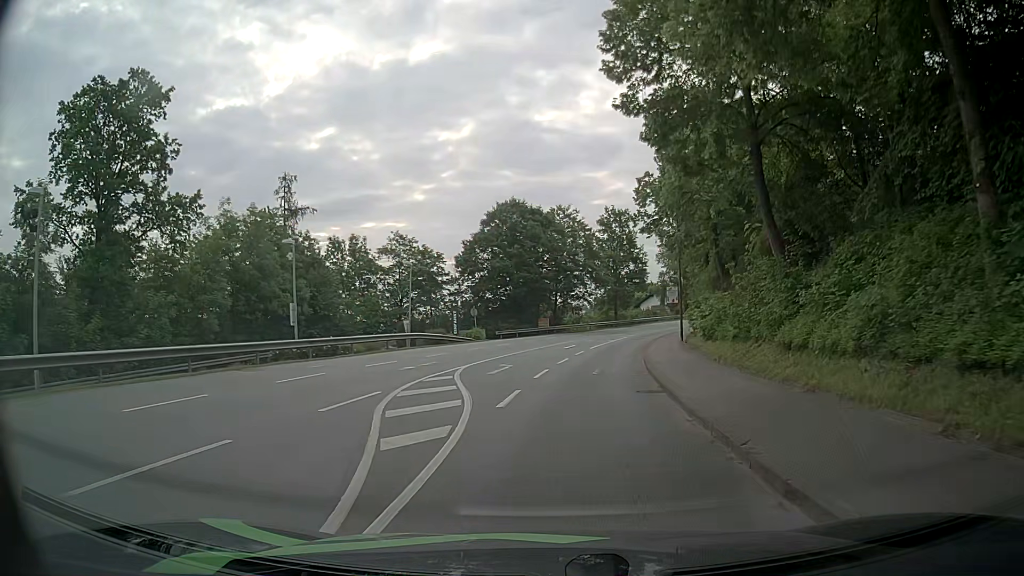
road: tertiary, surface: asphalt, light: Day
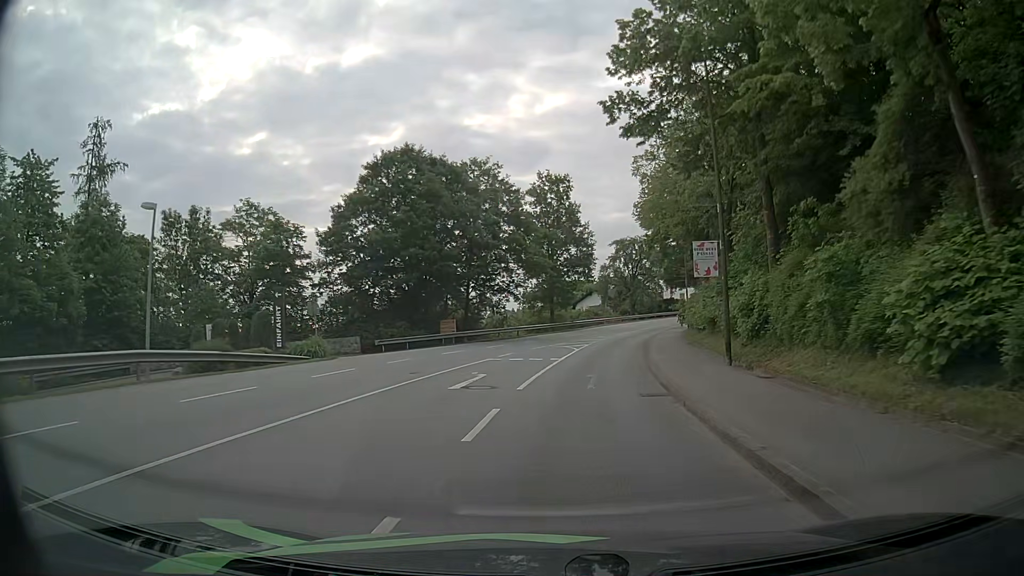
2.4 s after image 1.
(+0.9, +21.6) m; +5°
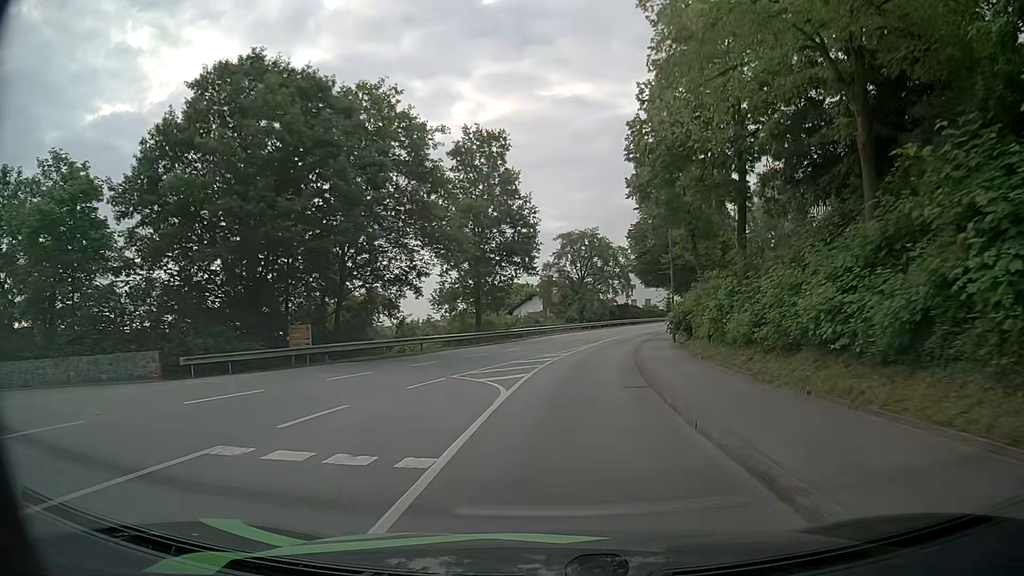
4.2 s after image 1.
(+0.9, +17.3) m; +6°
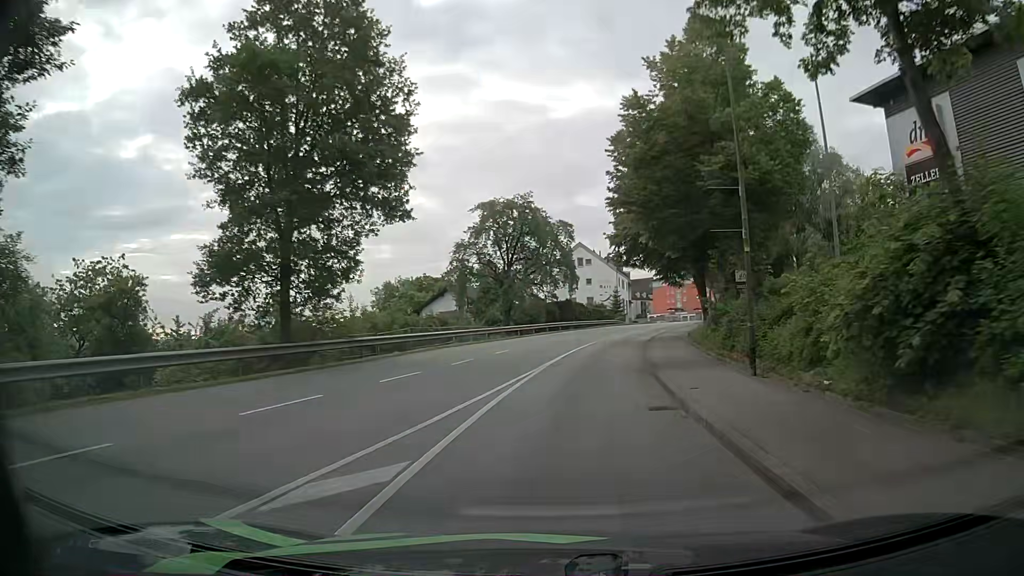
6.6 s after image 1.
(+1.2, +24.5) m; +5°
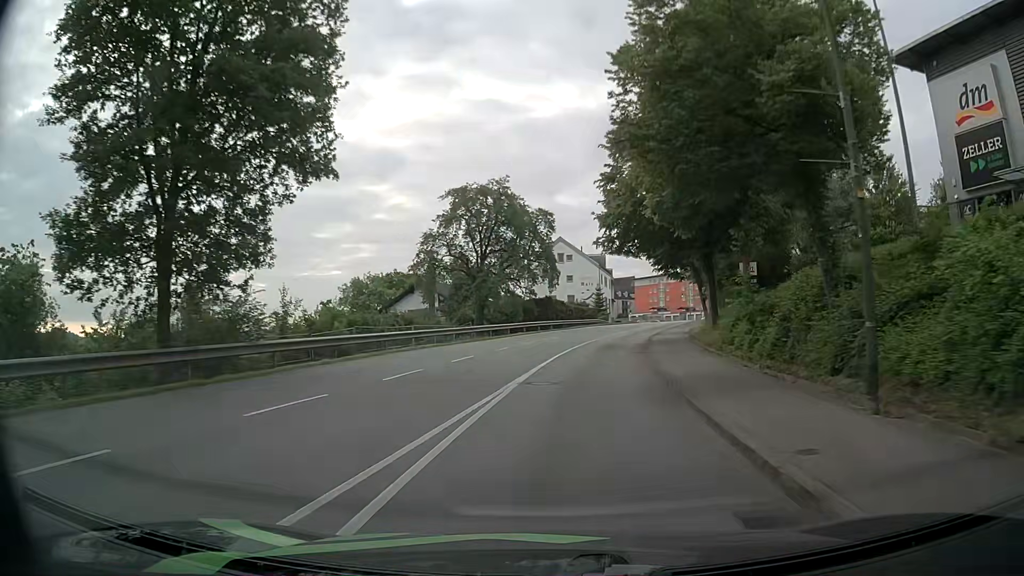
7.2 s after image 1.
(+0.1, +6.3) m; +3°
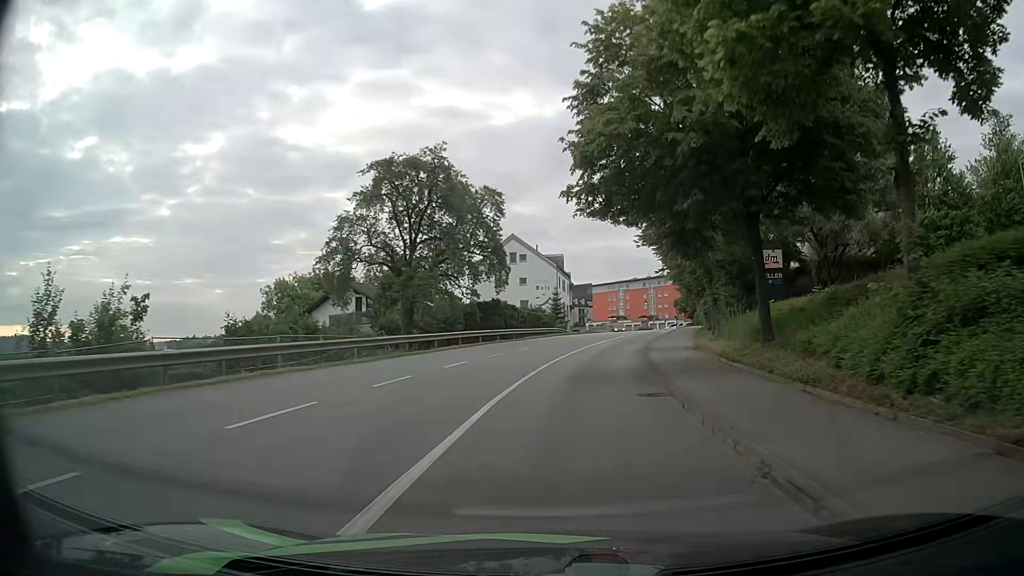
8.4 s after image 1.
(+0.4, +12.6) m; +4°
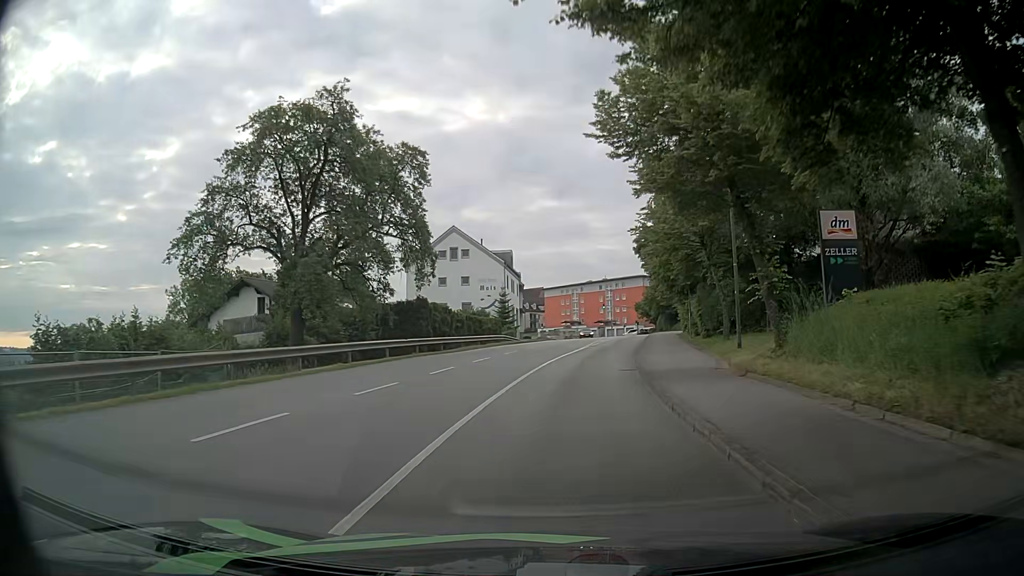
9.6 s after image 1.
(+0.3, +12.5) m; +4°
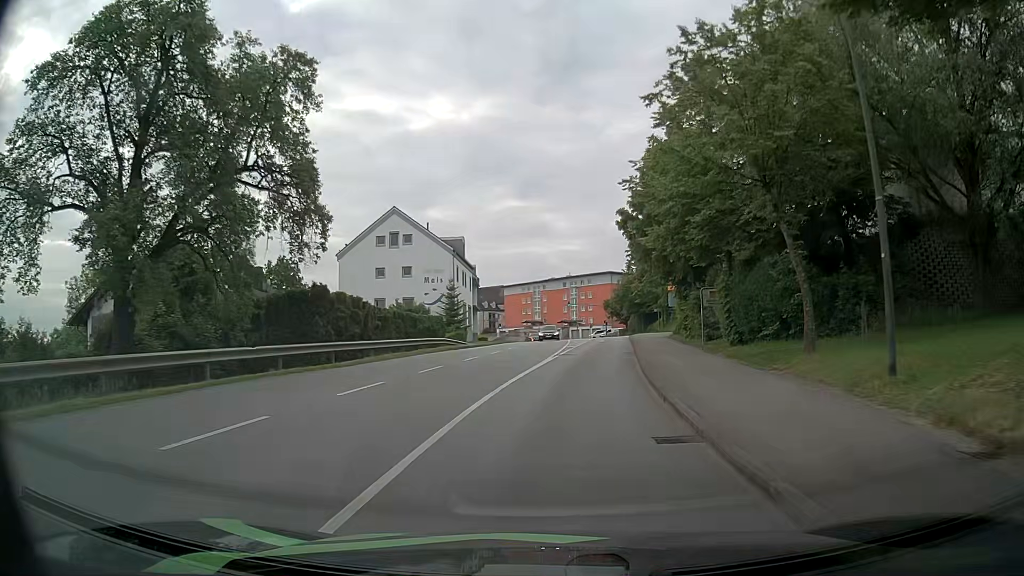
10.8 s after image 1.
(+0.4, +12.5) m; +3°
(0, +10) (+1, +20) (+2, +30) (+3, +40) (+4, +50) (+5, +60) (+6, +70) (+7, +80) (+7, +90) (+6, +100) m
